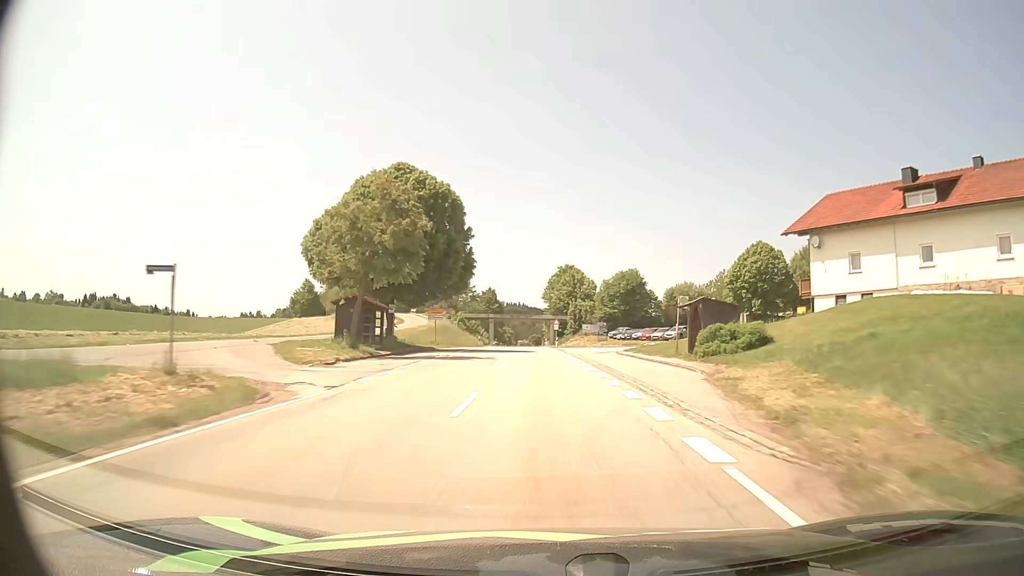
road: secondary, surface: asphalt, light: Day
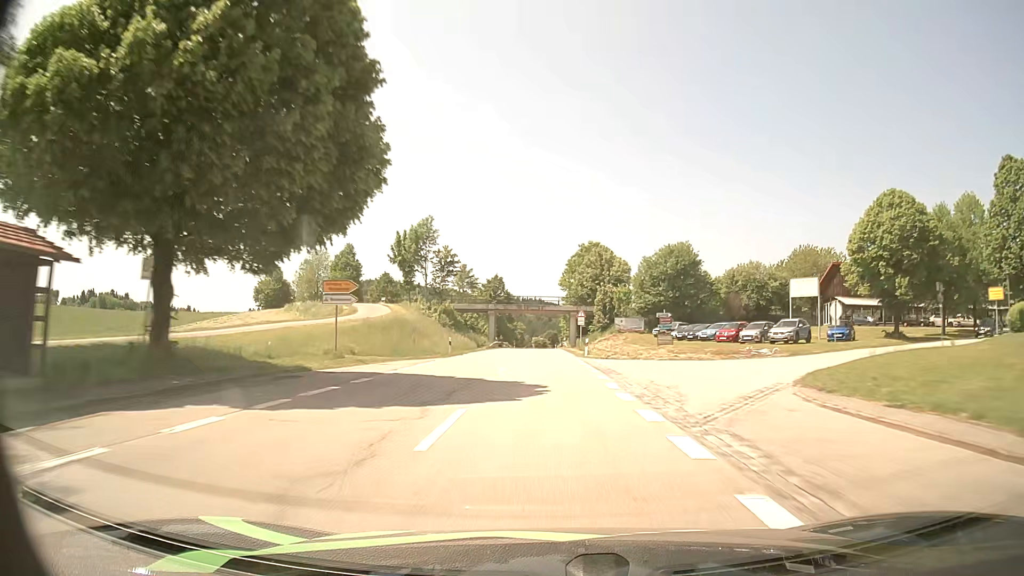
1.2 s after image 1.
(-0.4, +30.0) m; -1°
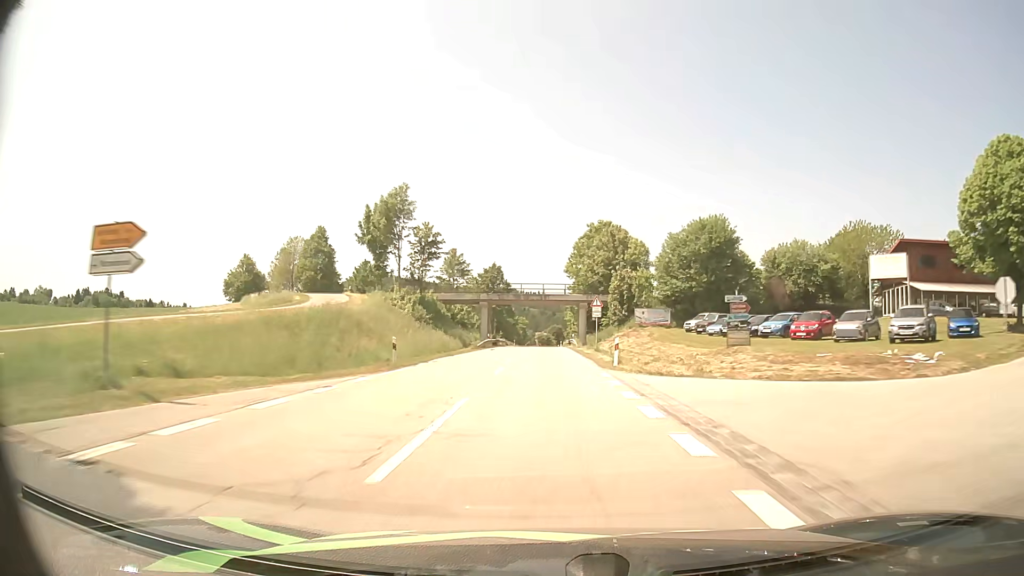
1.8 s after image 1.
(-0.1, +15.2) m; -1°
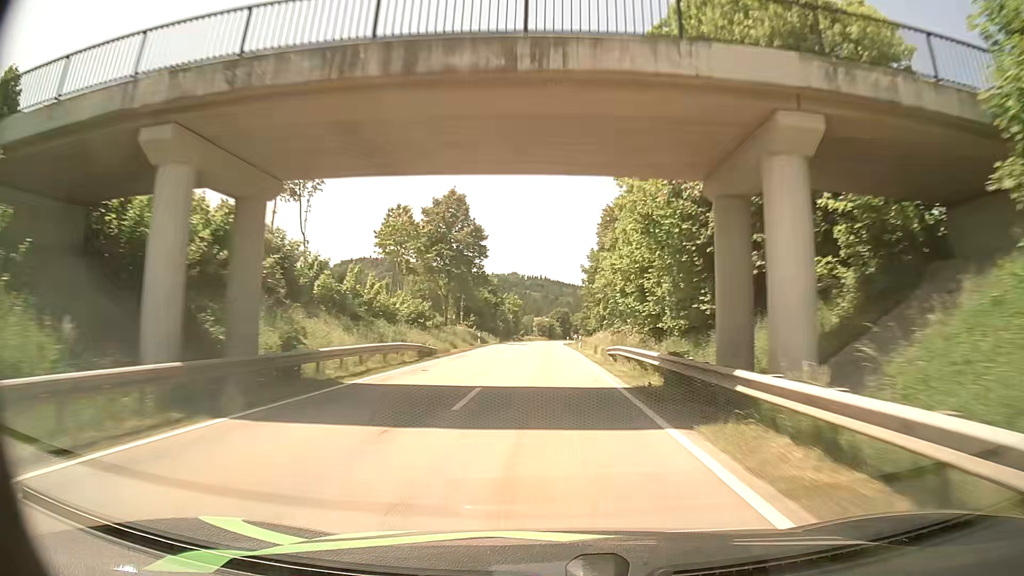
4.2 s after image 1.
(-0.1, +62.4) m; 0°
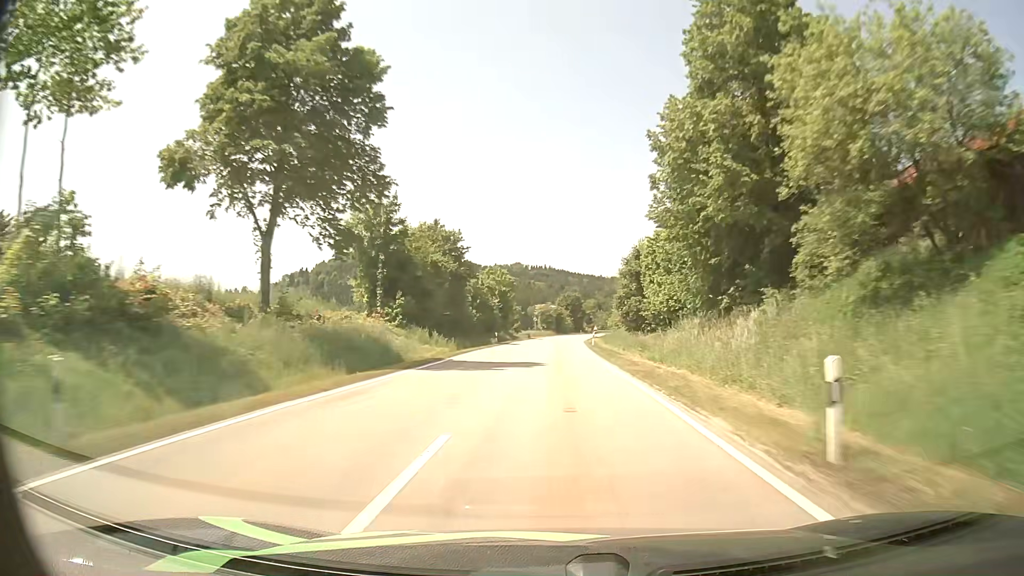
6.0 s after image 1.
(-0.2, +47.3) m; 0°
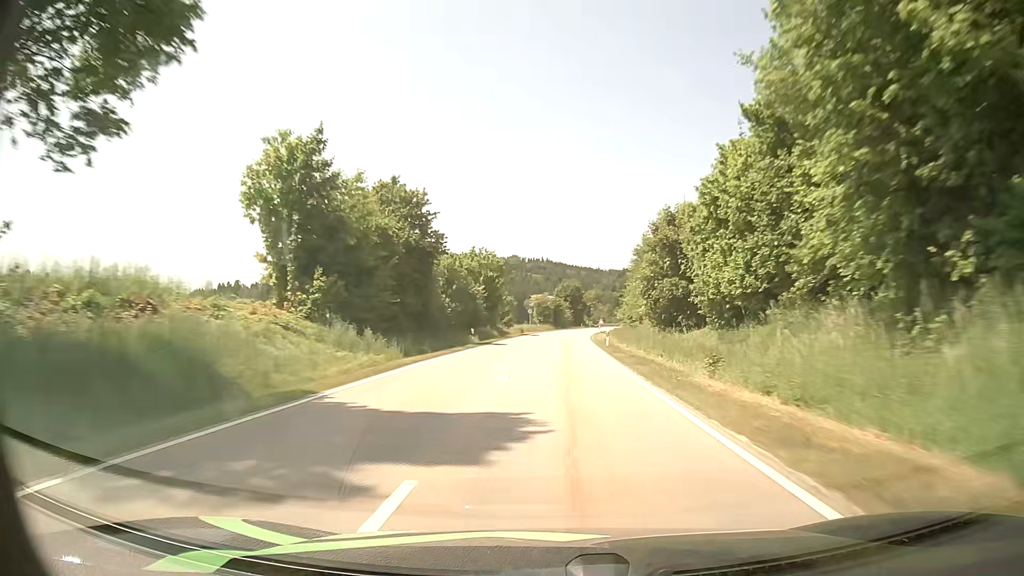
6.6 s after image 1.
(-0.1, +15.6) m; 0°
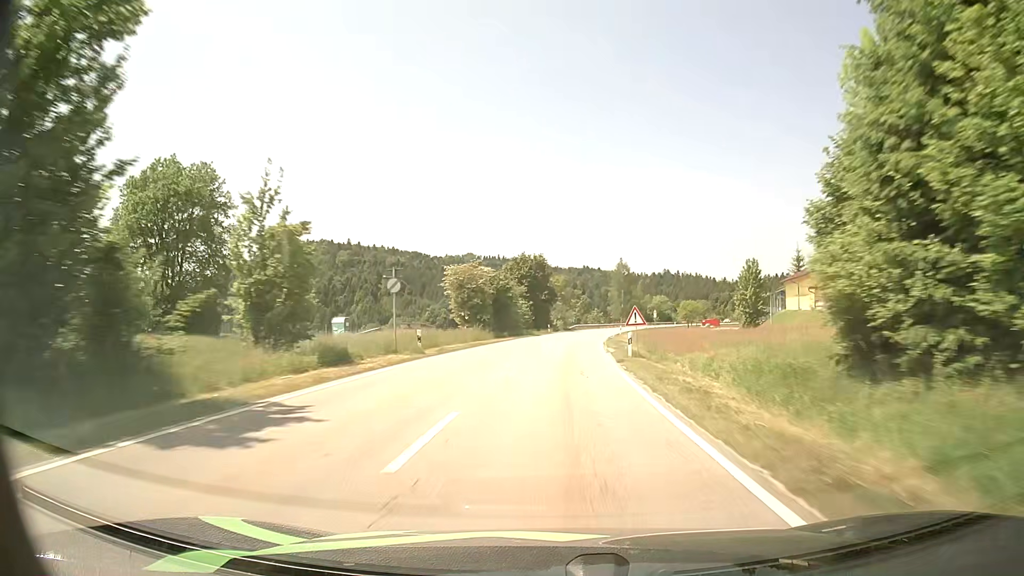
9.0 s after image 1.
(+1.8, +62.7) m; +3°
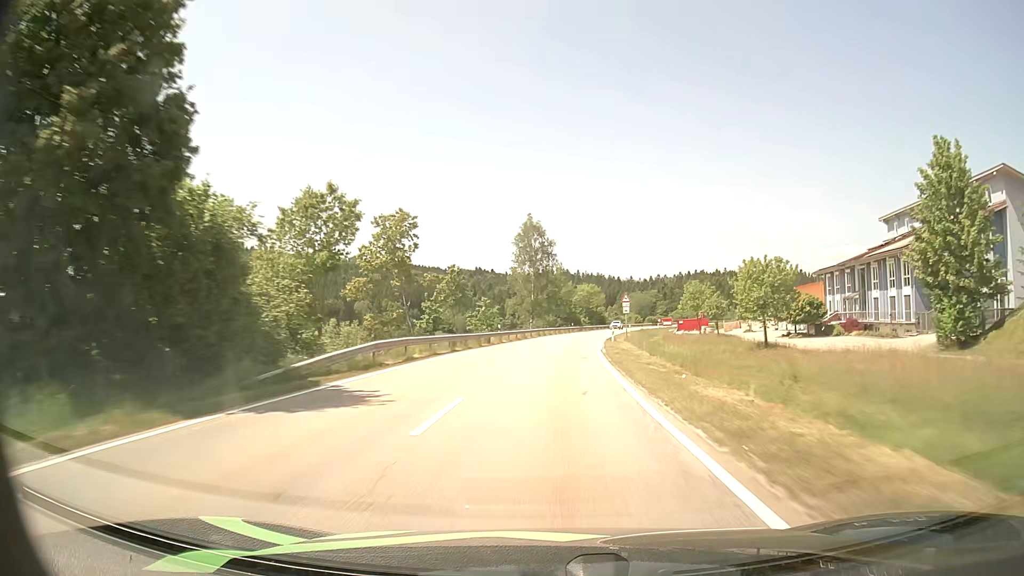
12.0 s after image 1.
(+6.1, +78.6) m; +9°
(0, +10) (0, +20) (+1, +30) (+2, +40) (+3, +50) (+4, +60) (+5, +70) (+6, +80) (+8, +90) (+10, +99) m
